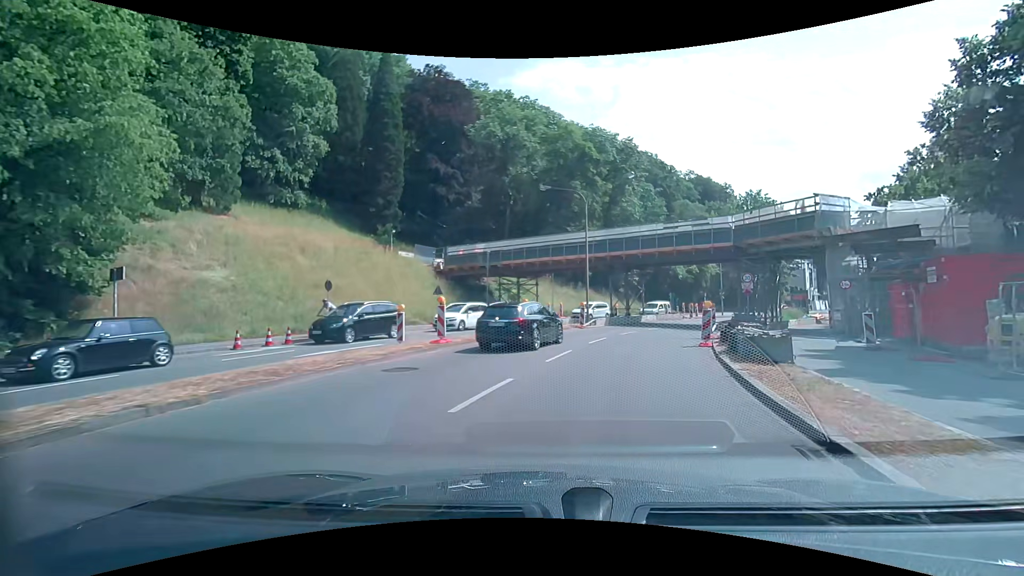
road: primary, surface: asphalt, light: Day
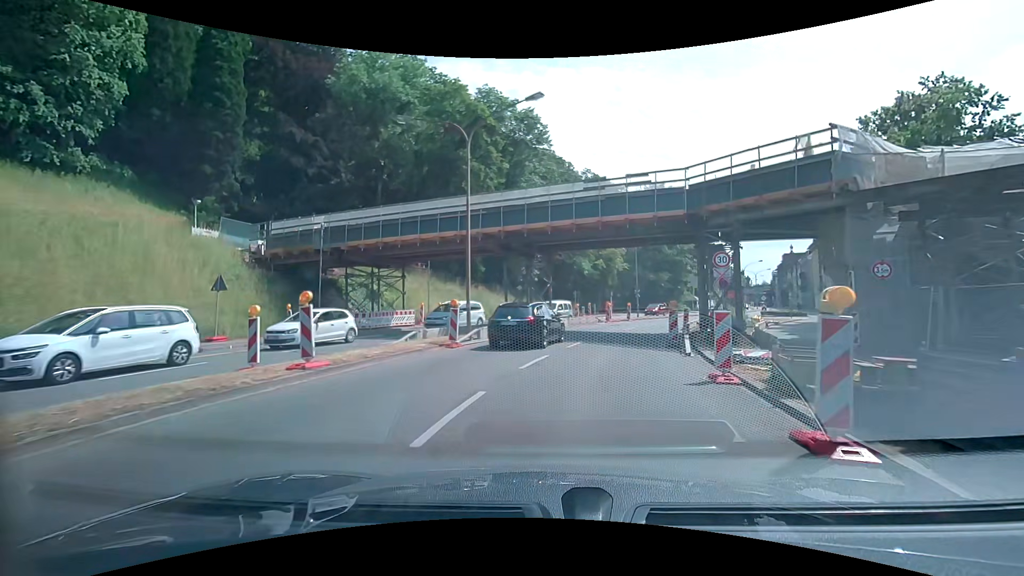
(+1.5, +13.3) m; +12°
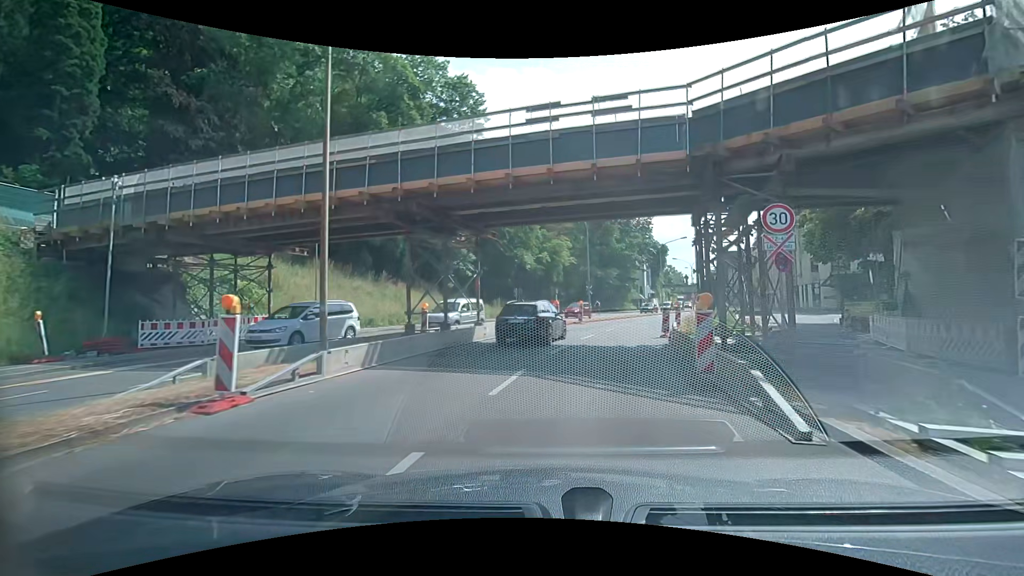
(+0.5, +9.0) m; +6°
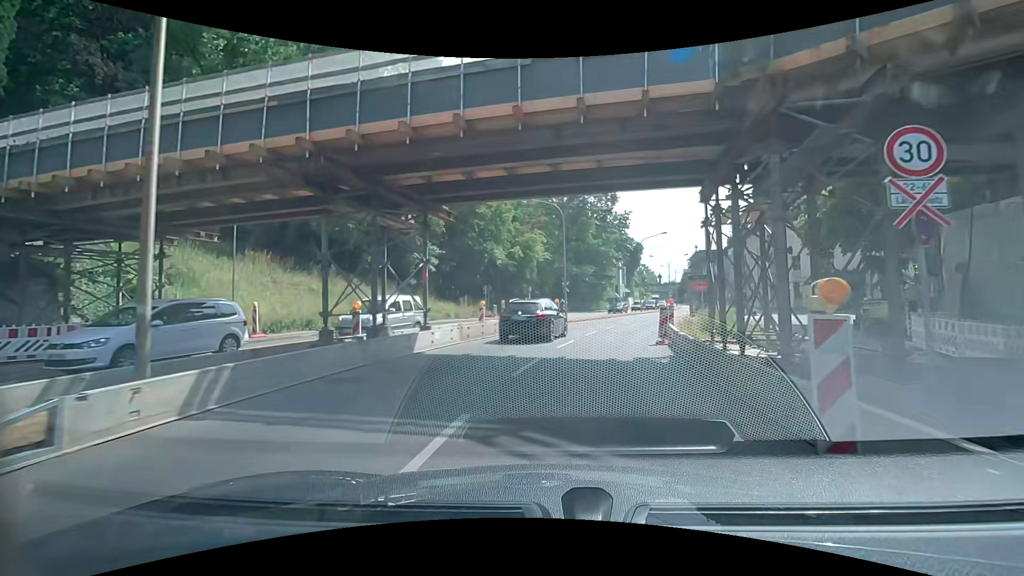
(+0.2, +4.5) m; +3°
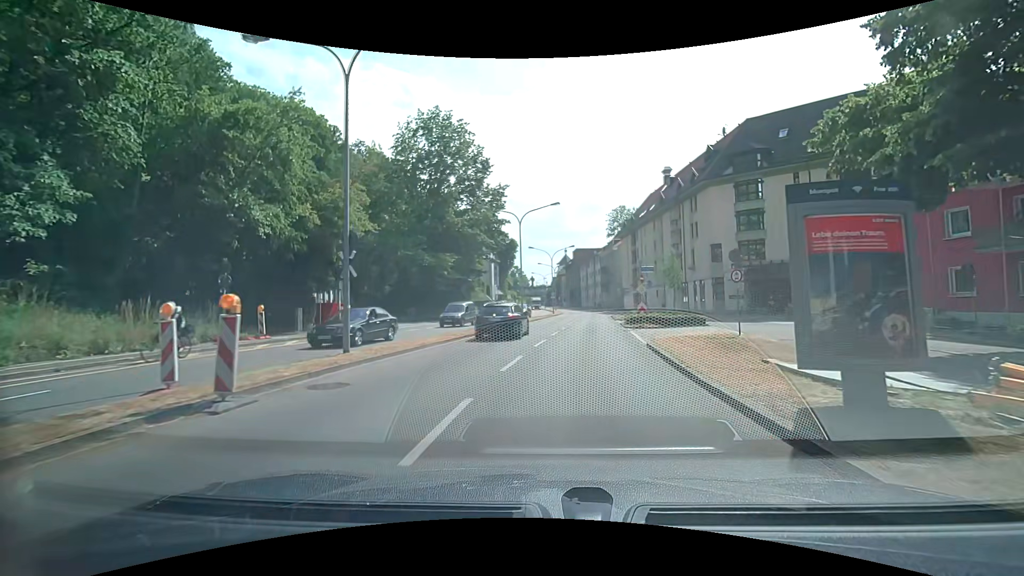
(+1.8, +22.5) m; +13°
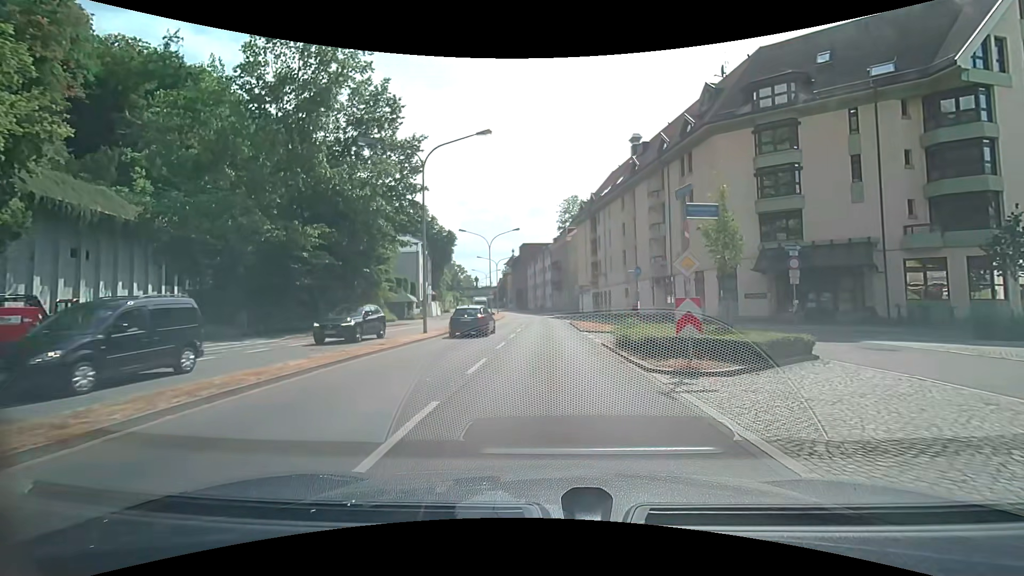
(+1.7, +18.0) m; +8°
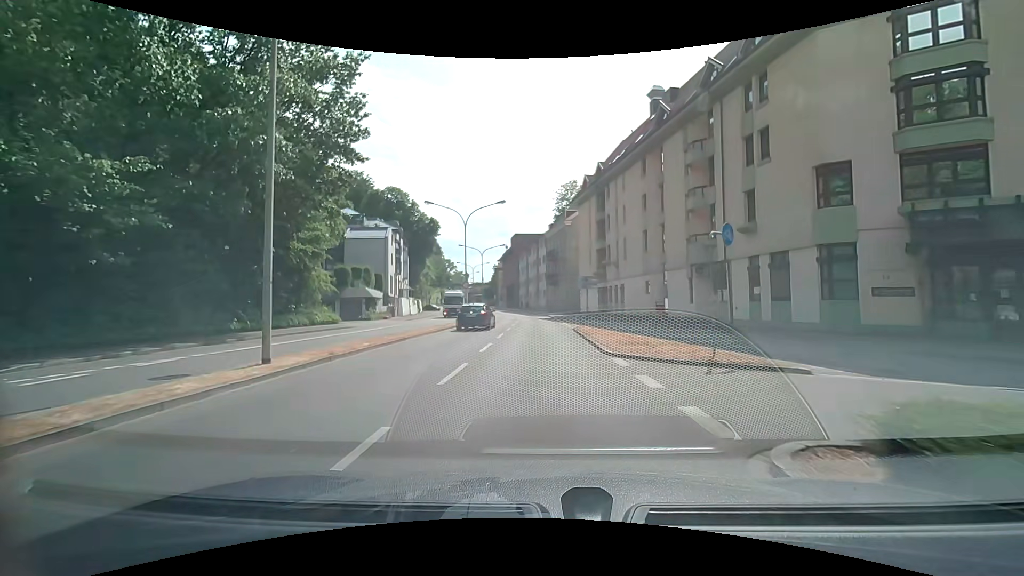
(0.0, +13.6) m; 0°
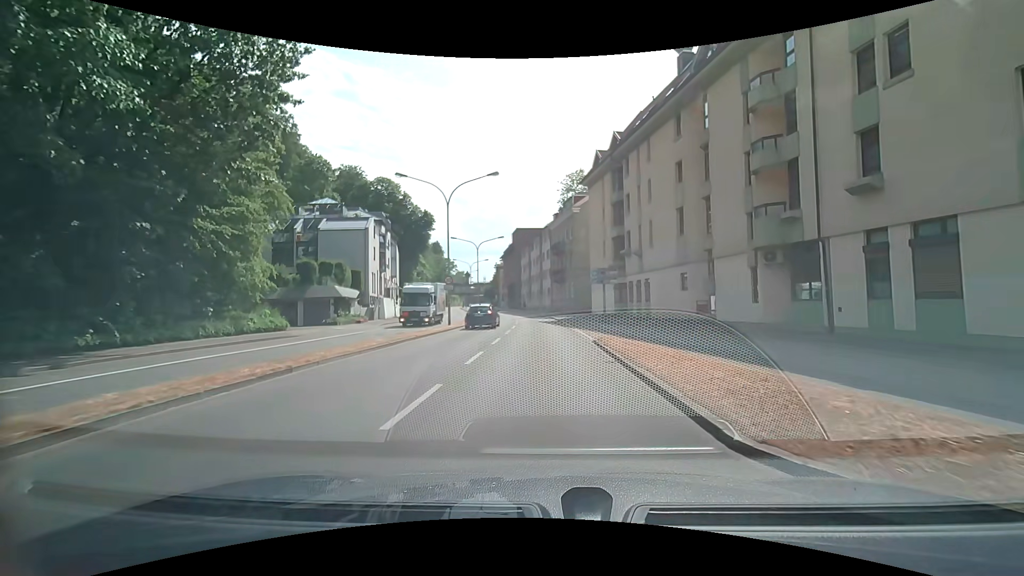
(0.0, +9.1) m; 0°
(0, +10) (0, +20) (0, +30) (-1, +40) (-1, +50) (-3, +60) (-4, +70) (-5, +80) (-7, +90) (-9, +99) m
